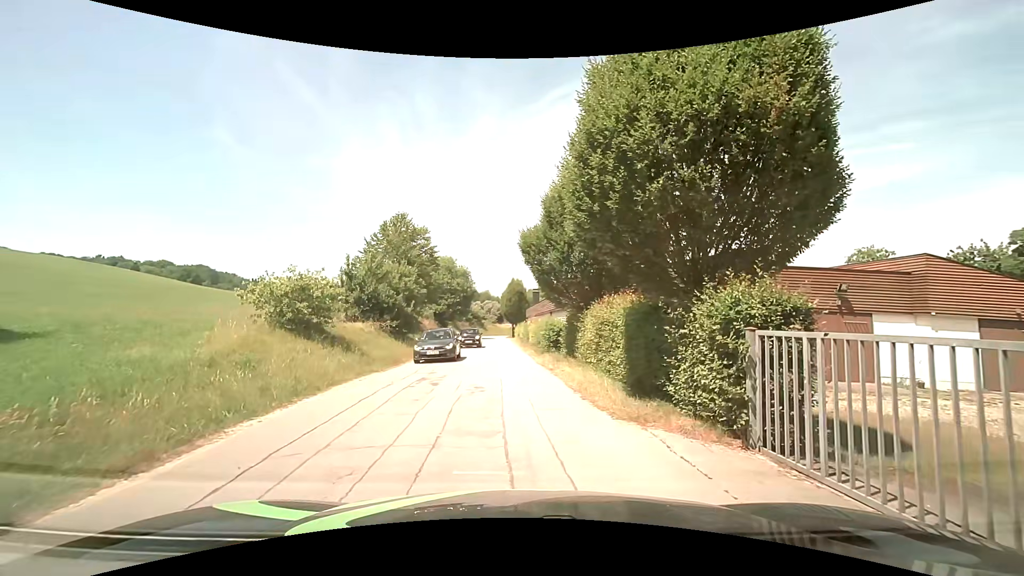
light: Day
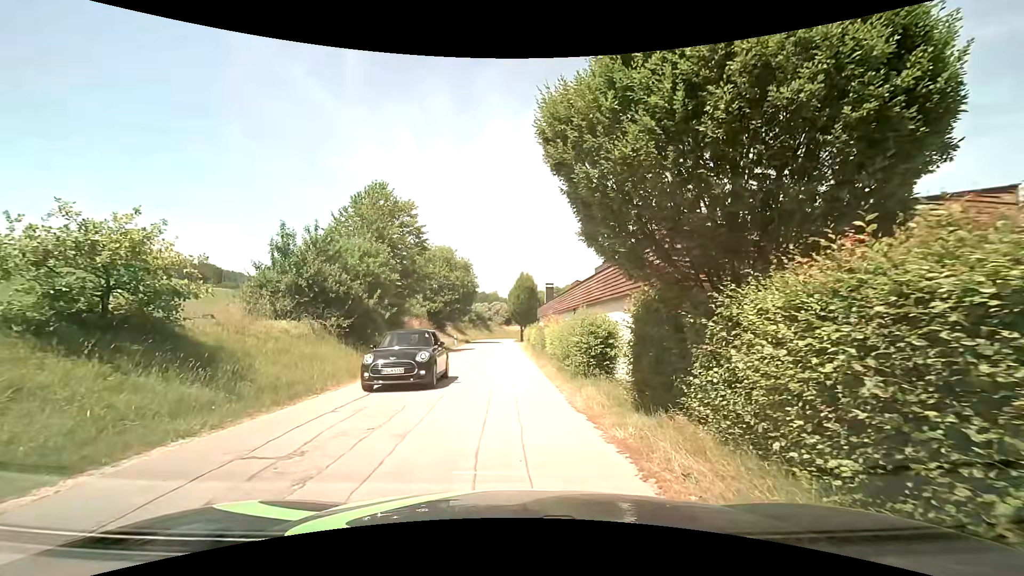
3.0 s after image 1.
(-0.2, +10.2) m; -2°
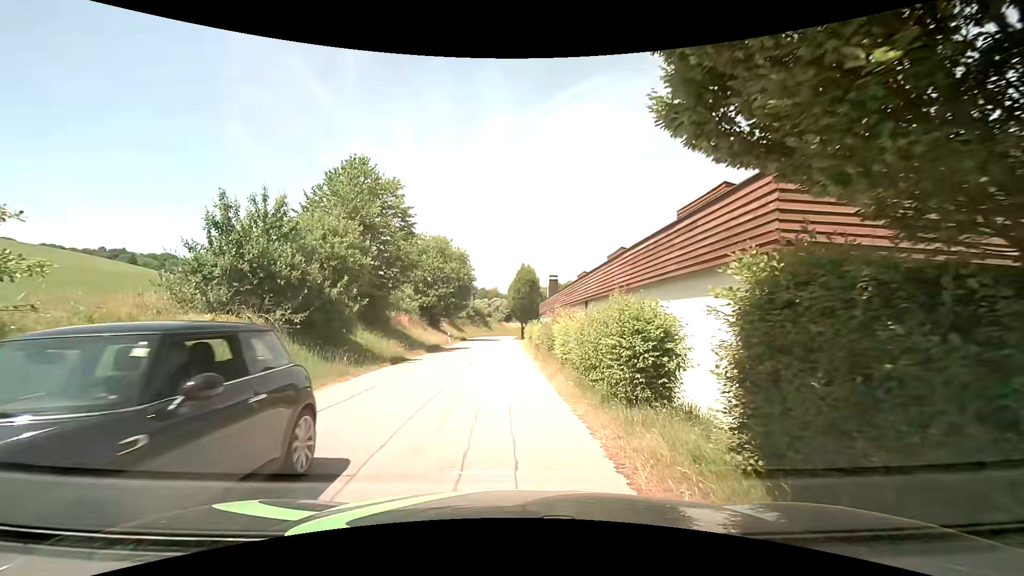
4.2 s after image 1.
(0.0, +4.5) m; +1°
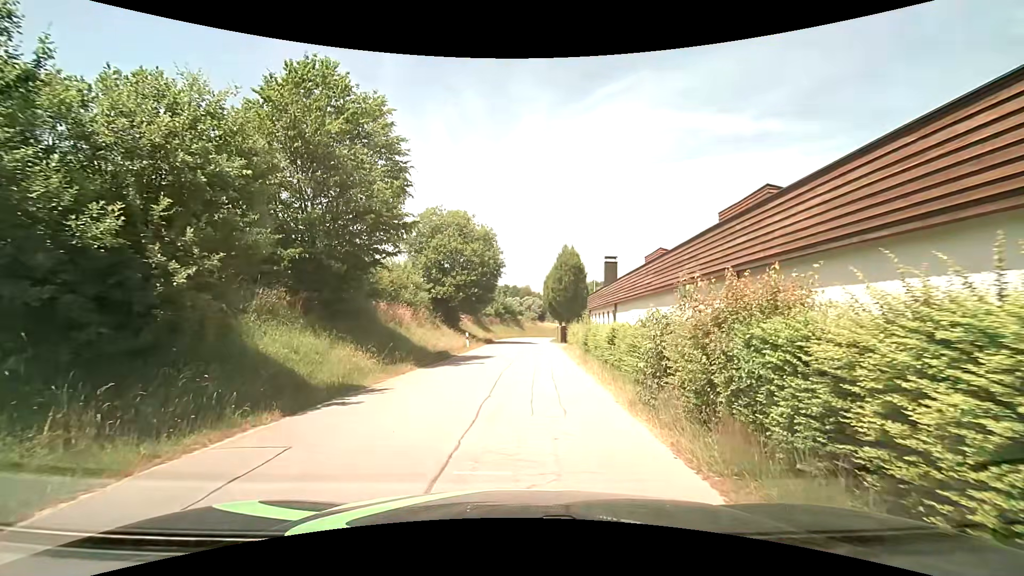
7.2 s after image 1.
(-0.7, +11.6) m; -4°
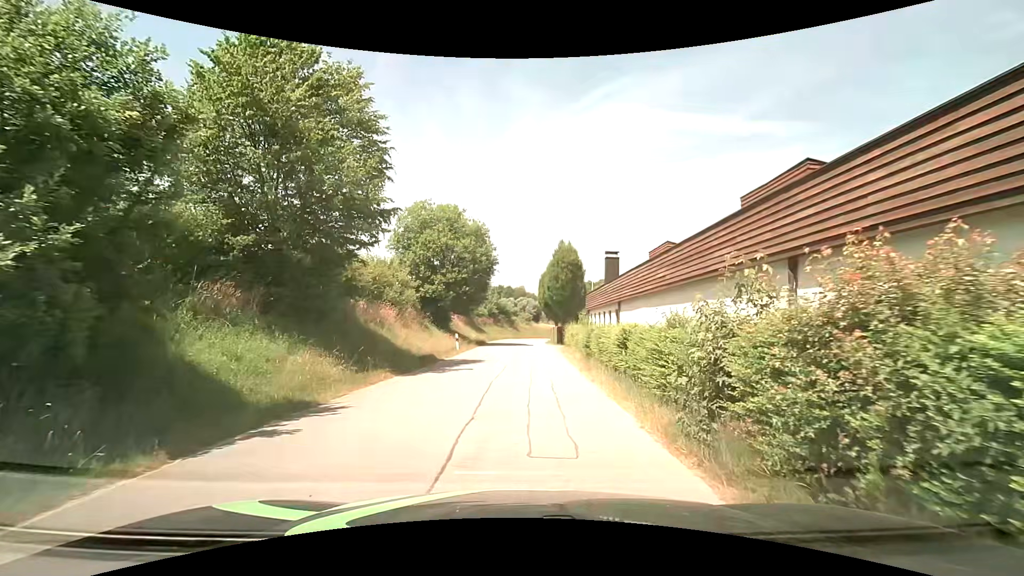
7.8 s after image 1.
(0.0, +2.4) m; +1°
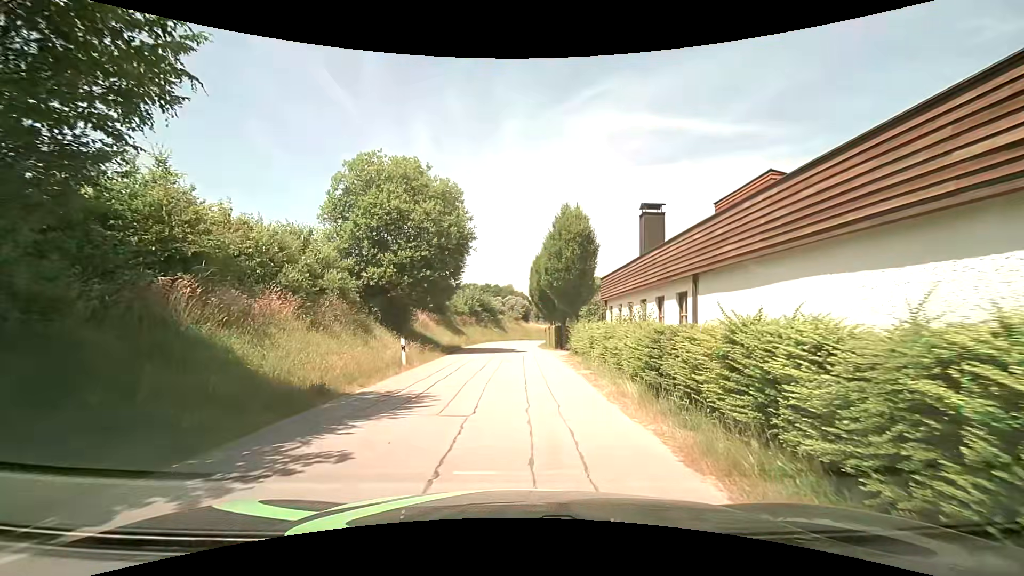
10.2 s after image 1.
(+0.2, +11.3) m; +2°
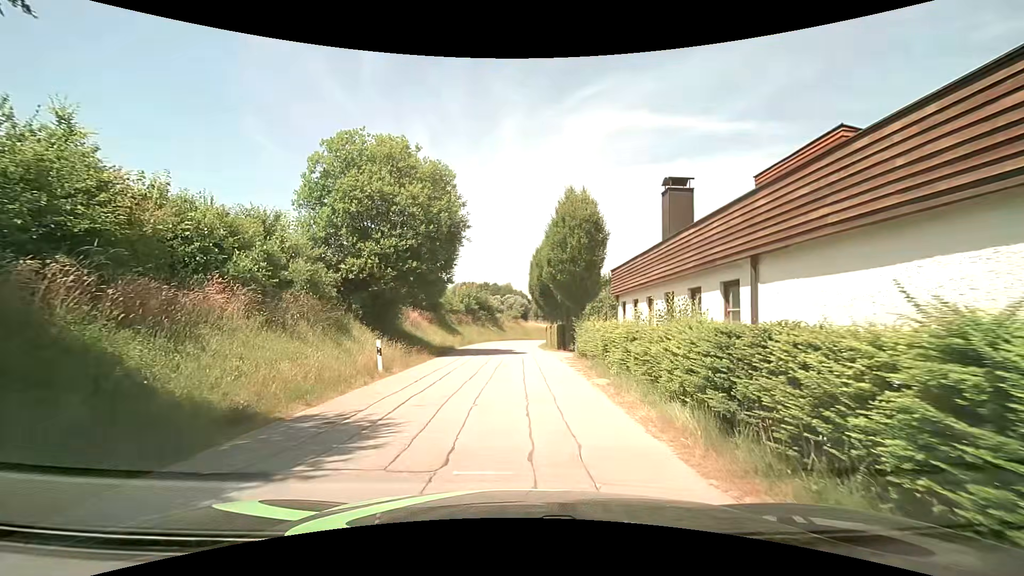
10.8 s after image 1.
(0.0, +3.0) m; 0°
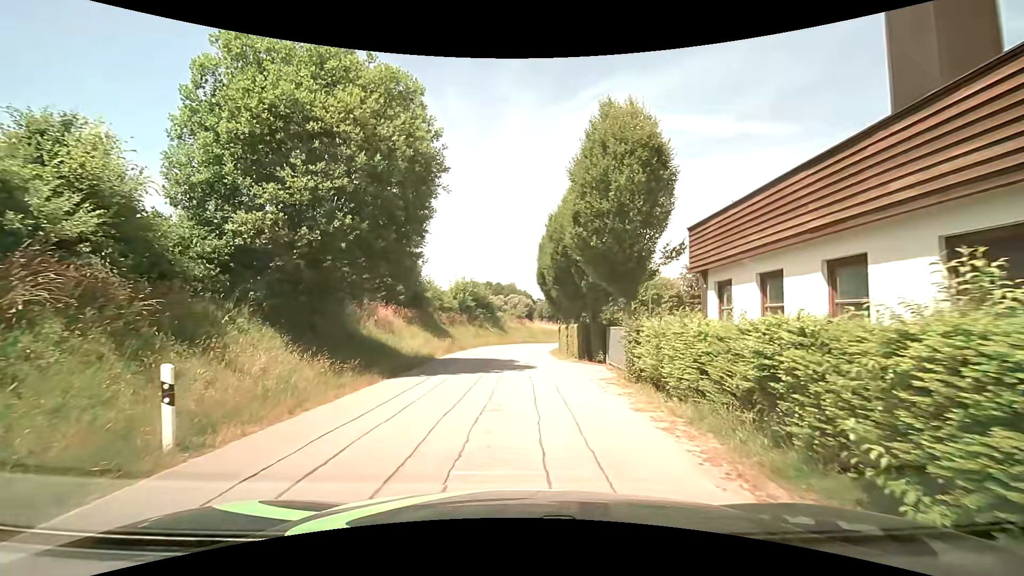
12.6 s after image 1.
(0.0, +9.3) m; 0°
(0, +10) (0, +20) (0, +30) (+1, +40) (+4, +49) (+9, +58) (+14, +67) (+17, +76) (+18, +86) (+17, +96) m
